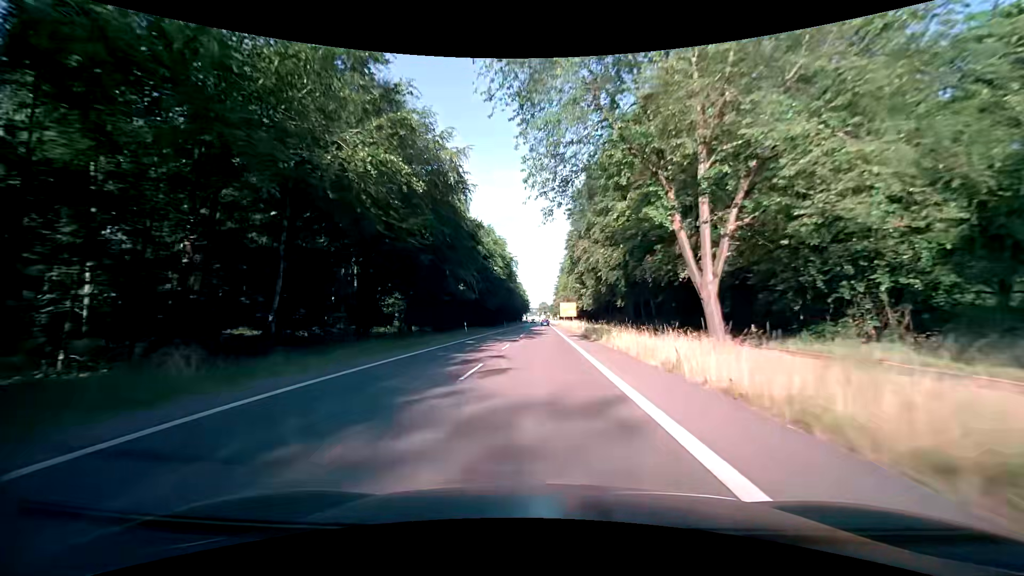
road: secondary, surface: asphalt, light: Day
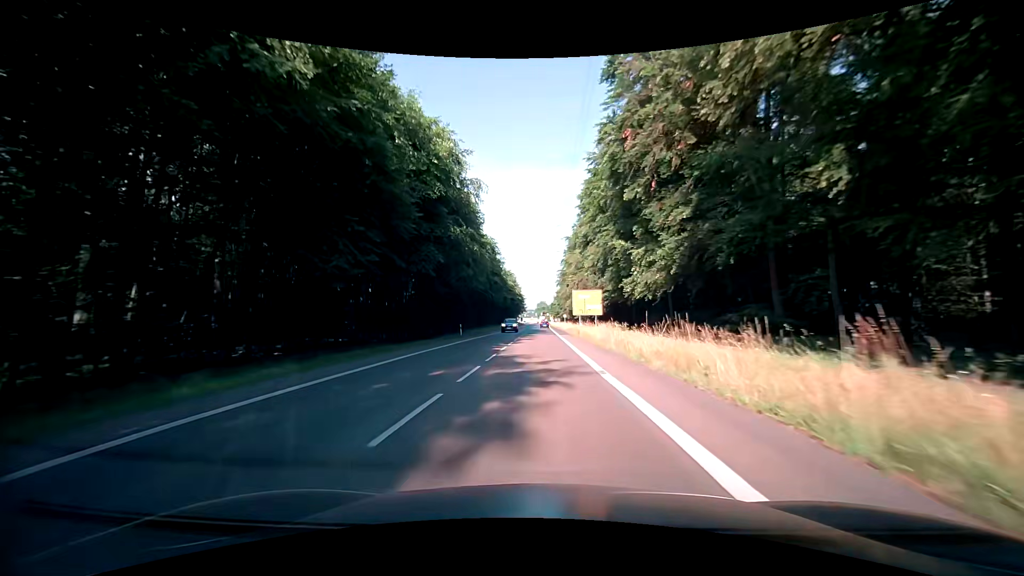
(-0.1, +51.9) m; 0°
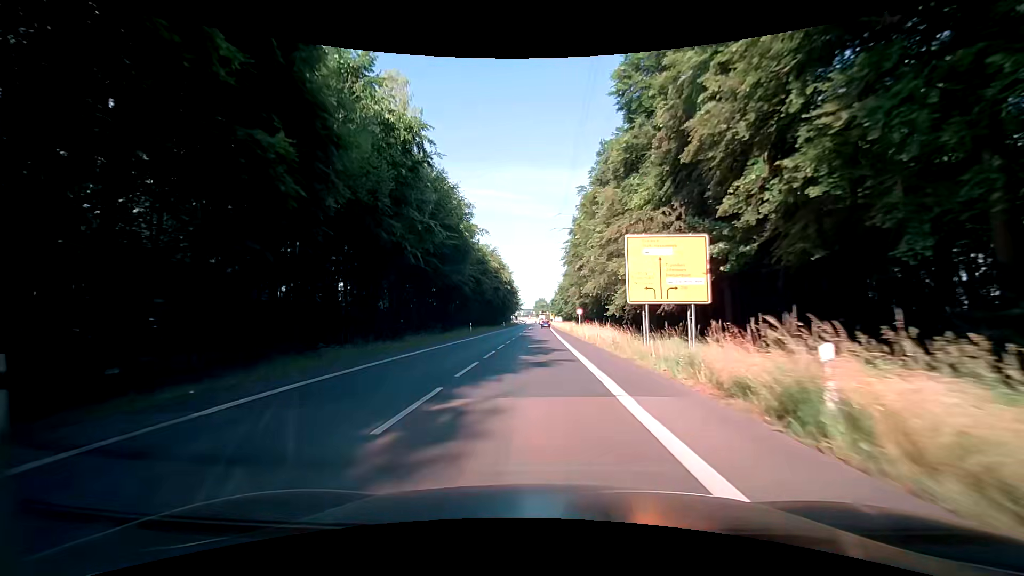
(+0.1, +40.5) m; 0°
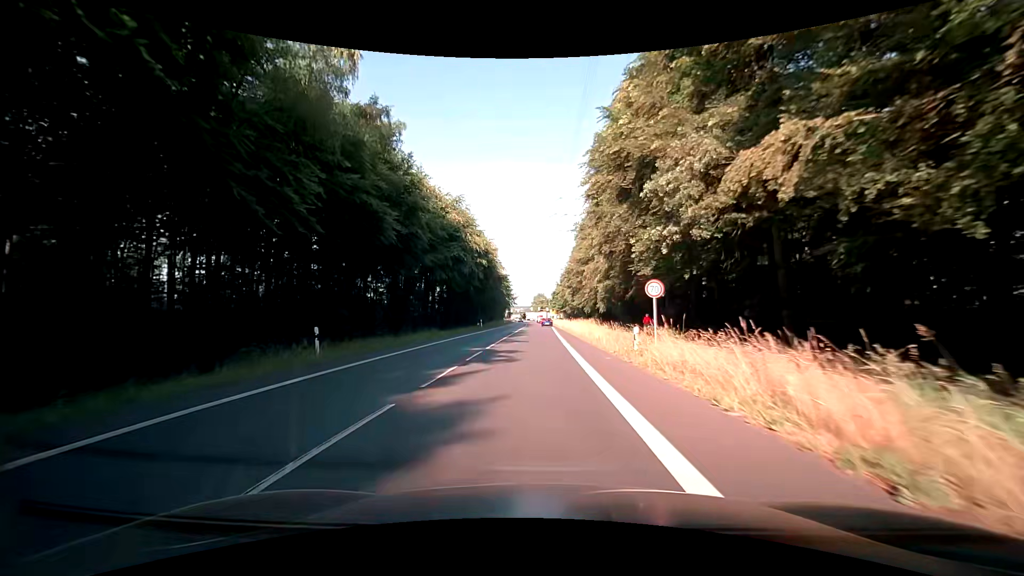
(+0.4, +37.9) m; +1°
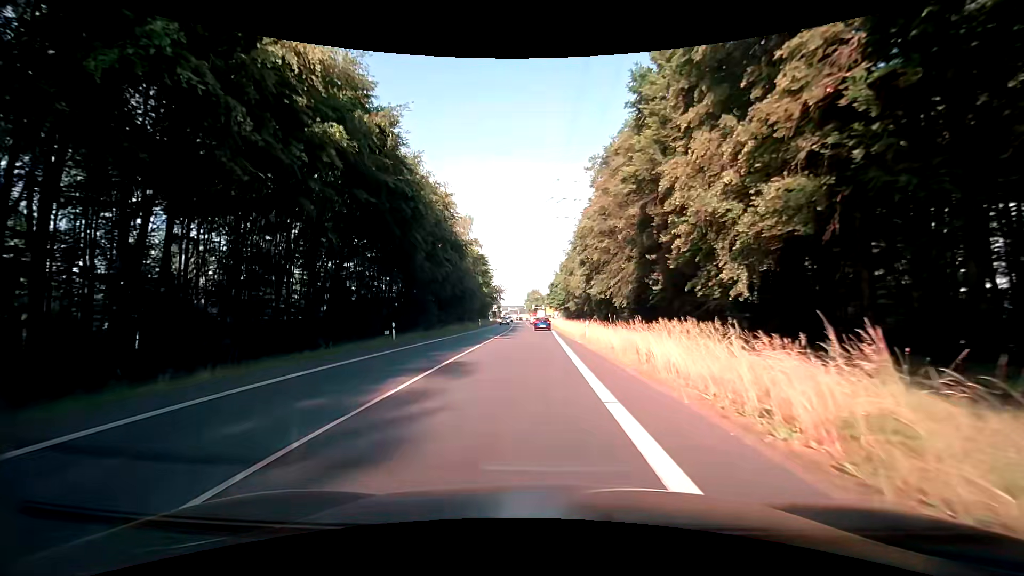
(-0.1, +39.2) m; +1°
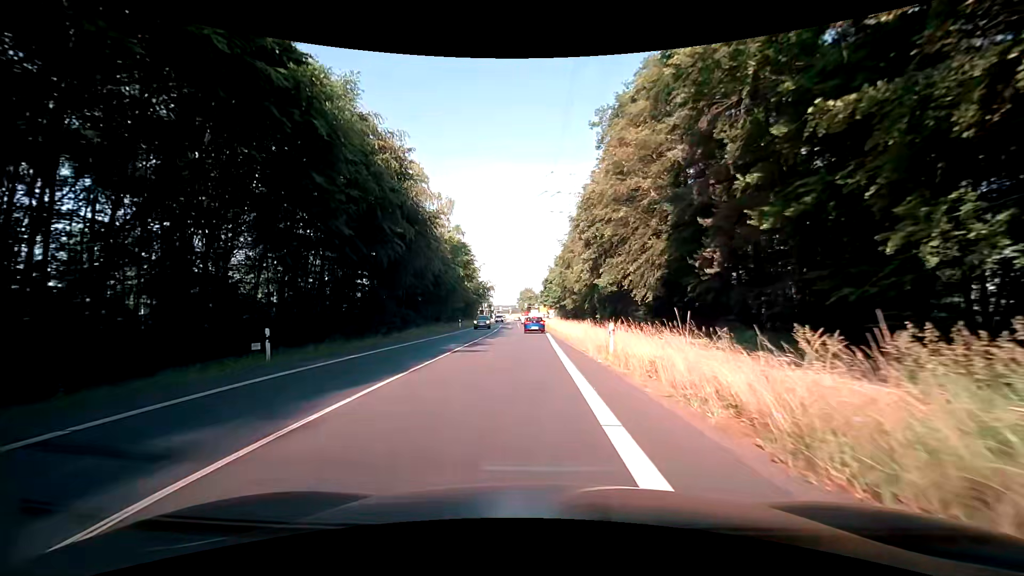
(0.0, +12.9) m; 0°
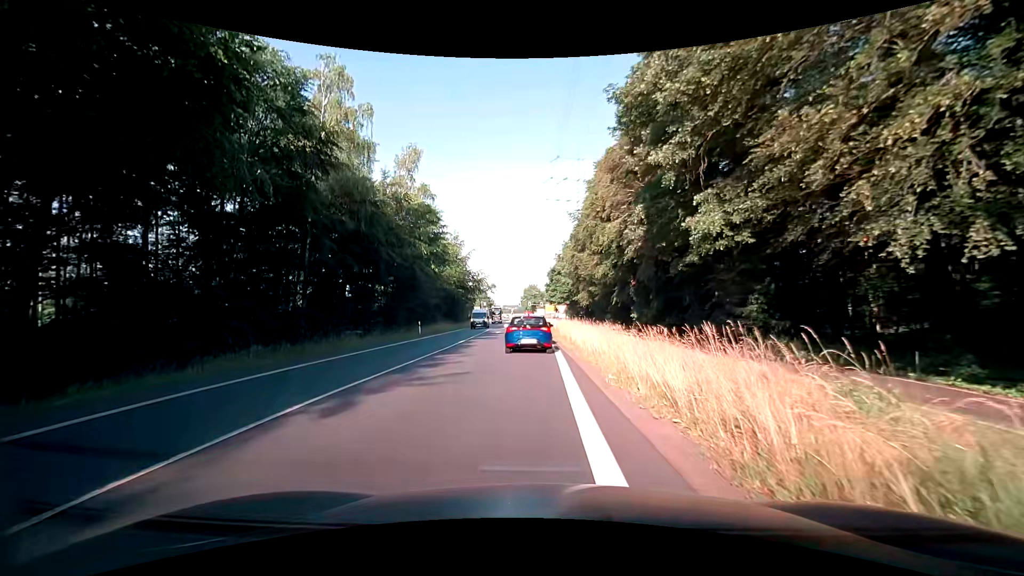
(+0.1, +23.2) m; -1°
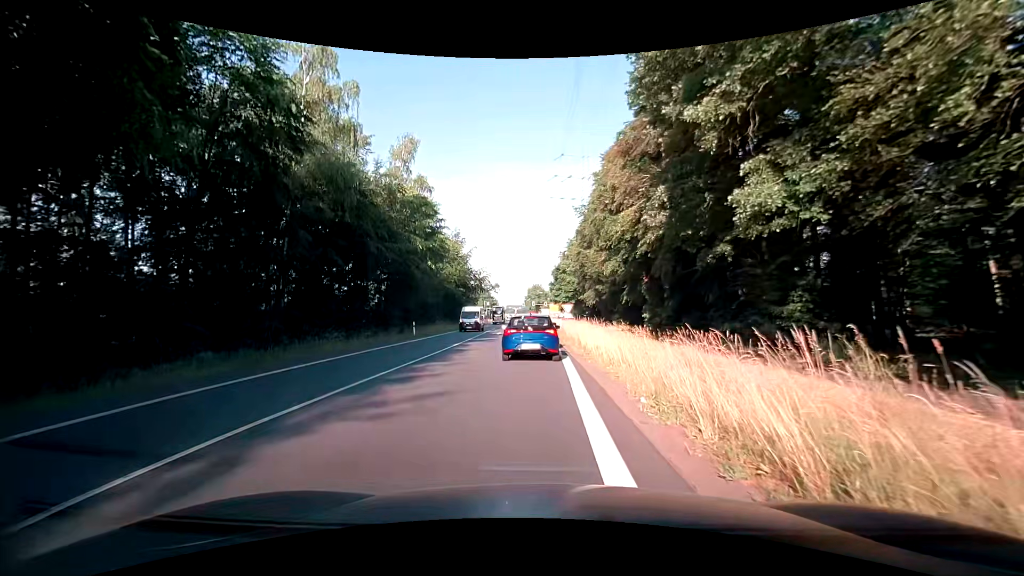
(0.0, +3.1) m; 0°
